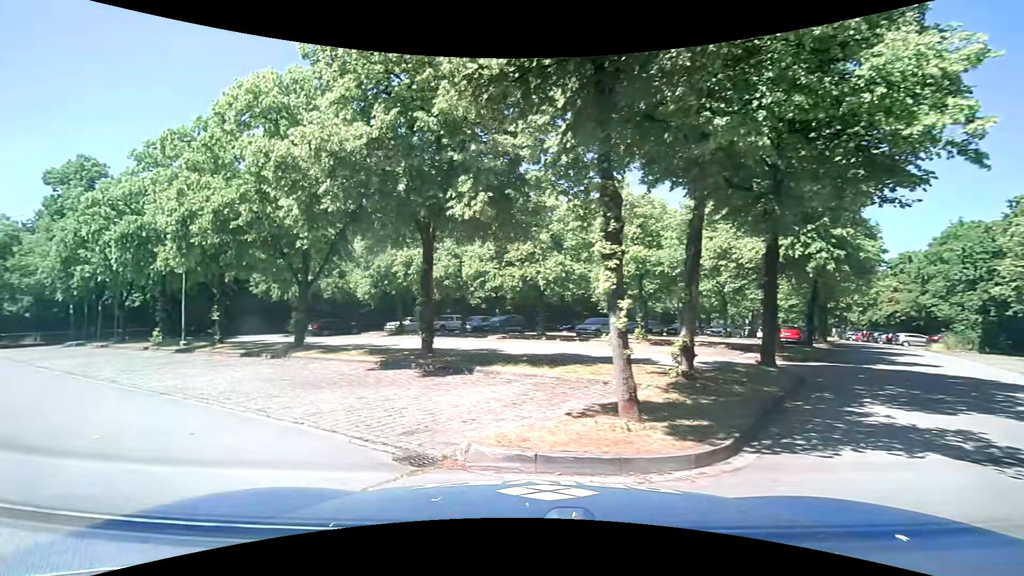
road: residential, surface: asphalt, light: Day
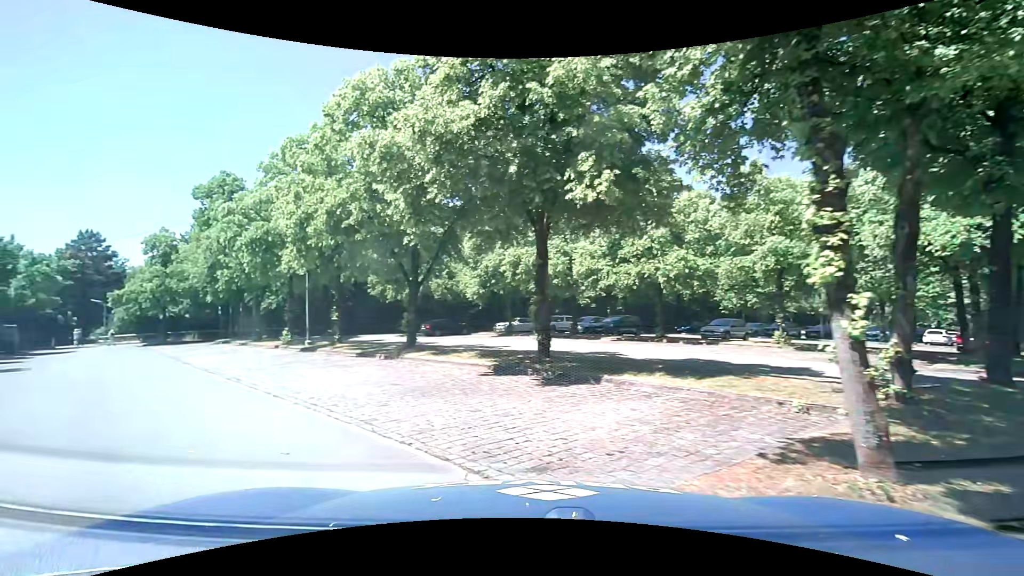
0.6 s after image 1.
(-0.1, +1.6) m; -10°
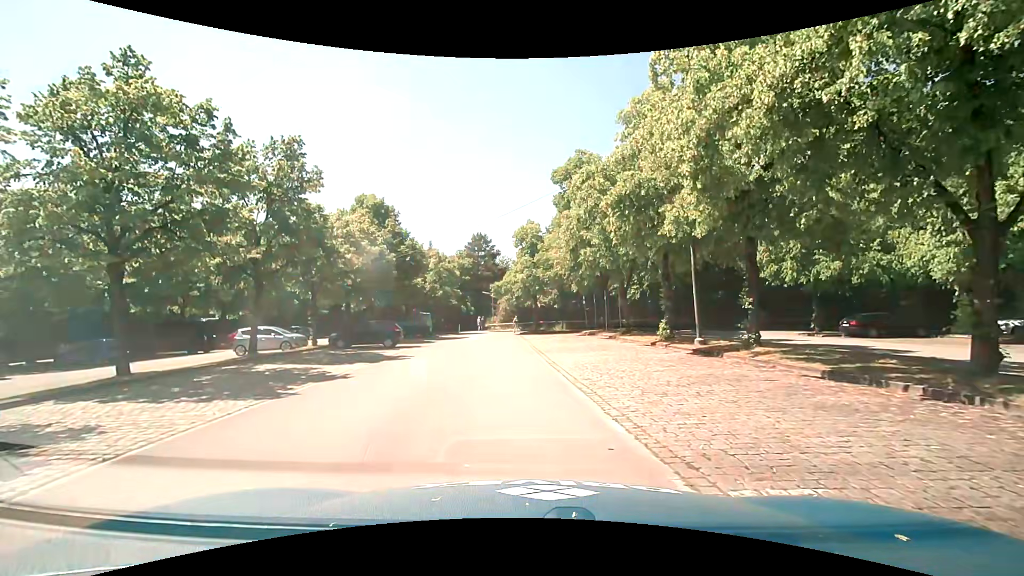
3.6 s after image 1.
(-3.7, +7.8) m; -41°
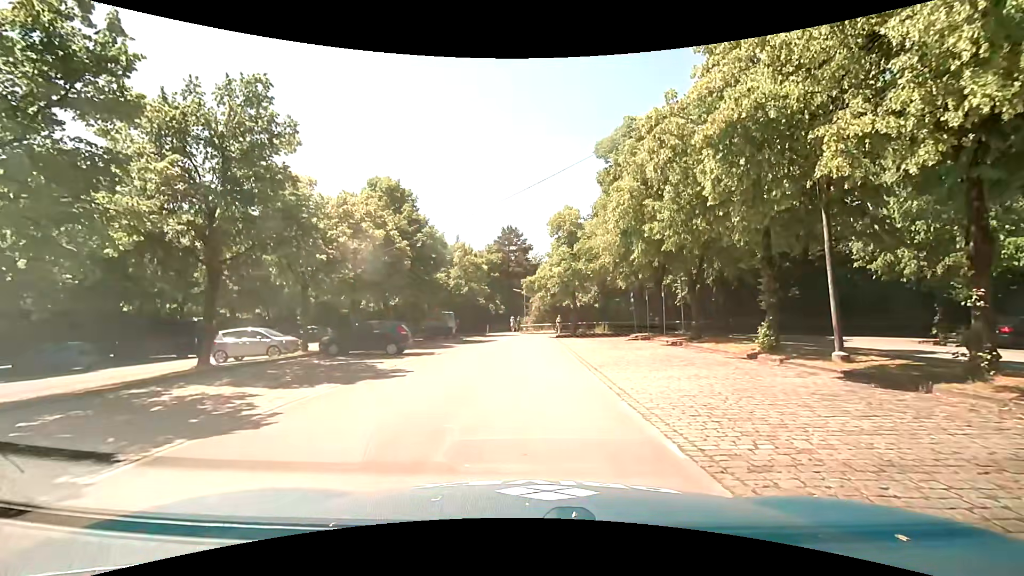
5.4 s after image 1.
(-0.1, +6.0) m; -3°
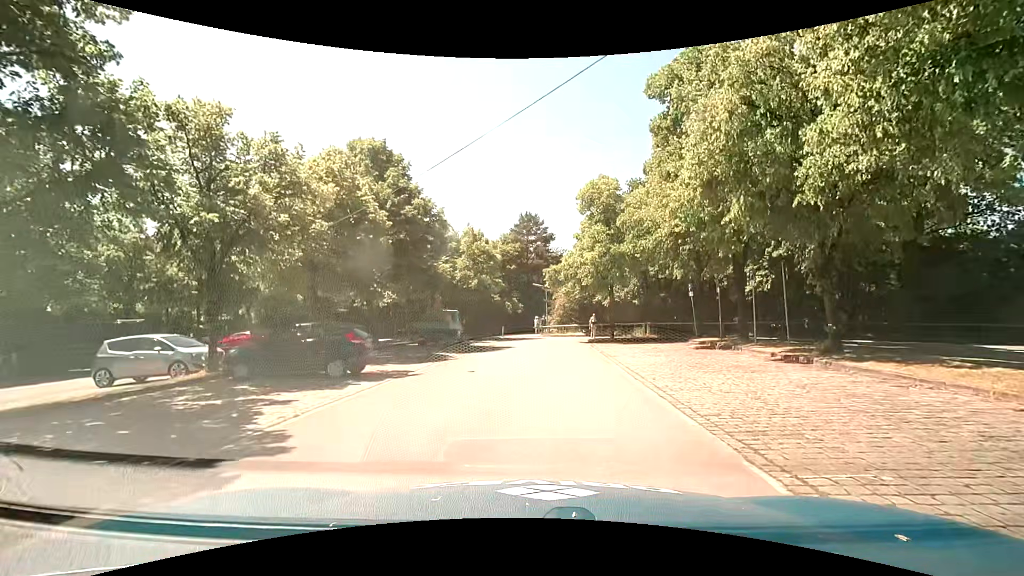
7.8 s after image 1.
(-0.1, +8.4) m; -2°
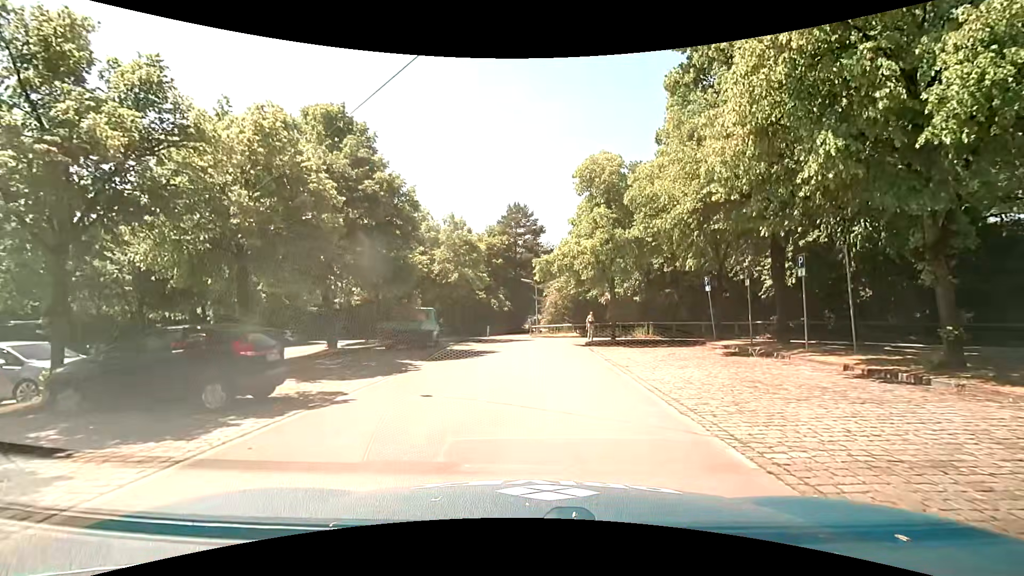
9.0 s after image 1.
(+0.1, +4.4) m; 0°
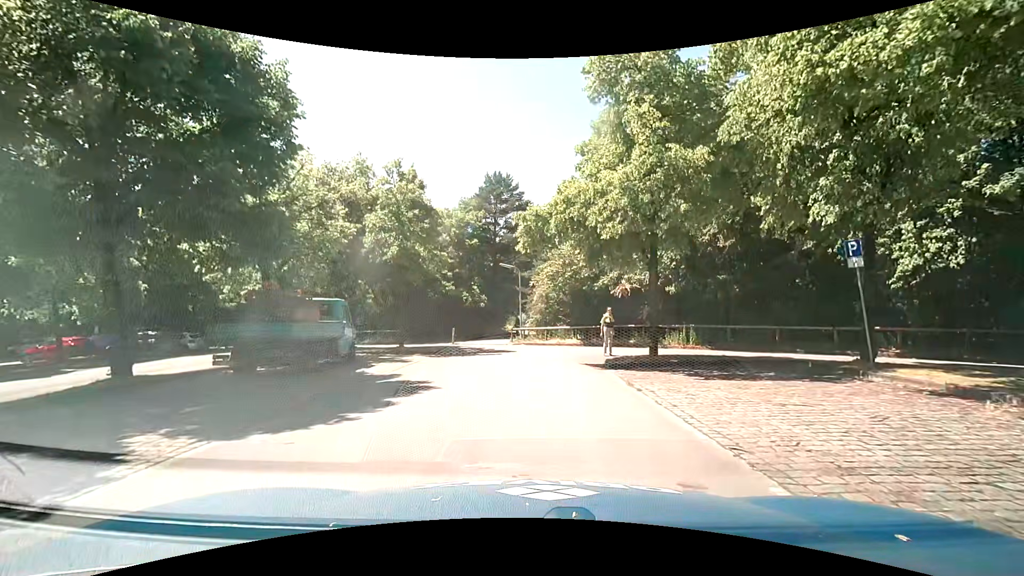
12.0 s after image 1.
(+0.4, +11.5) m; +1°
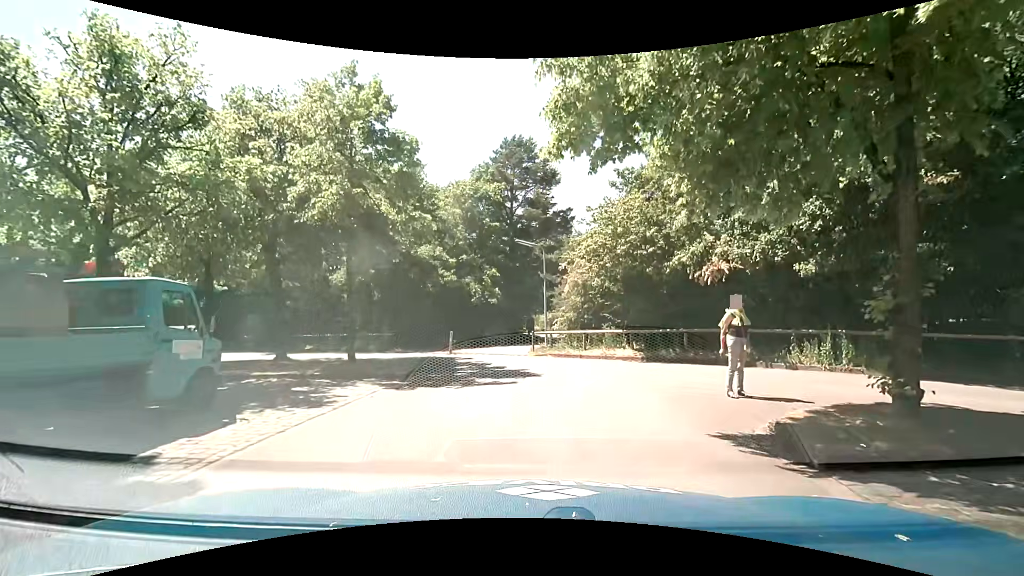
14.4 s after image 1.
(0.0, +8.9) m; -2°
